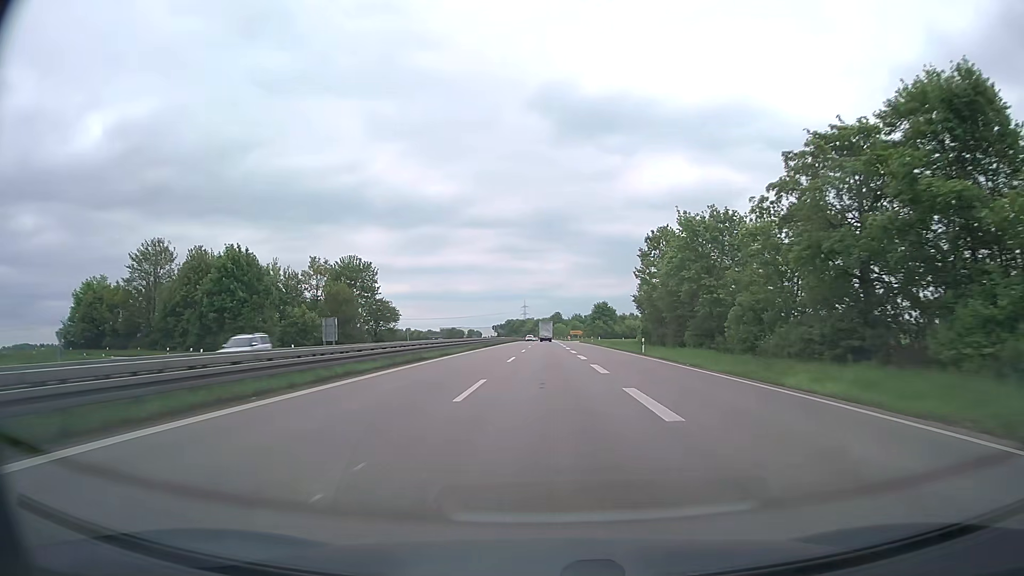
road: trunk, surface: asphalt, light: Day
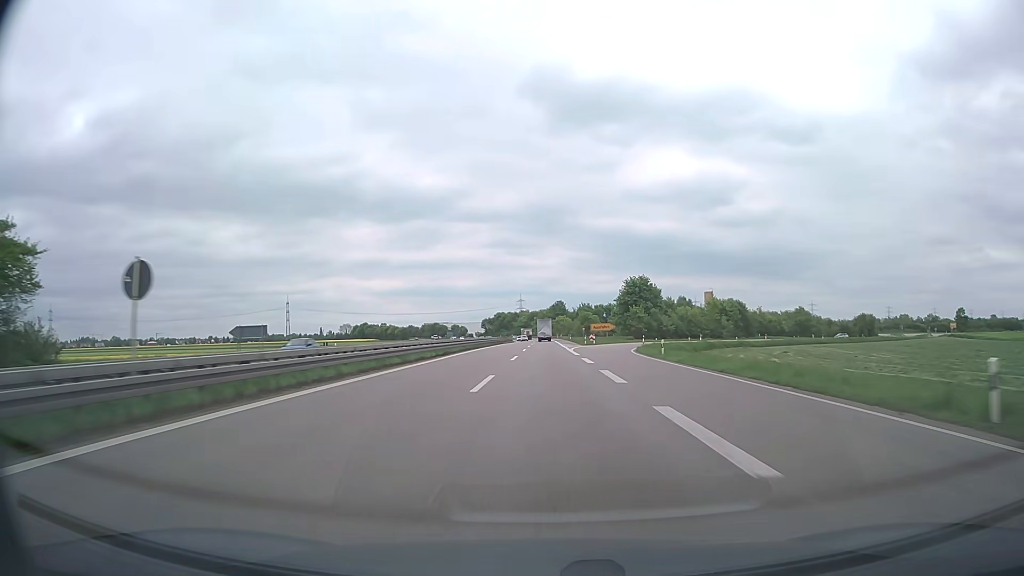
(0.0, +87.7) m; 0°
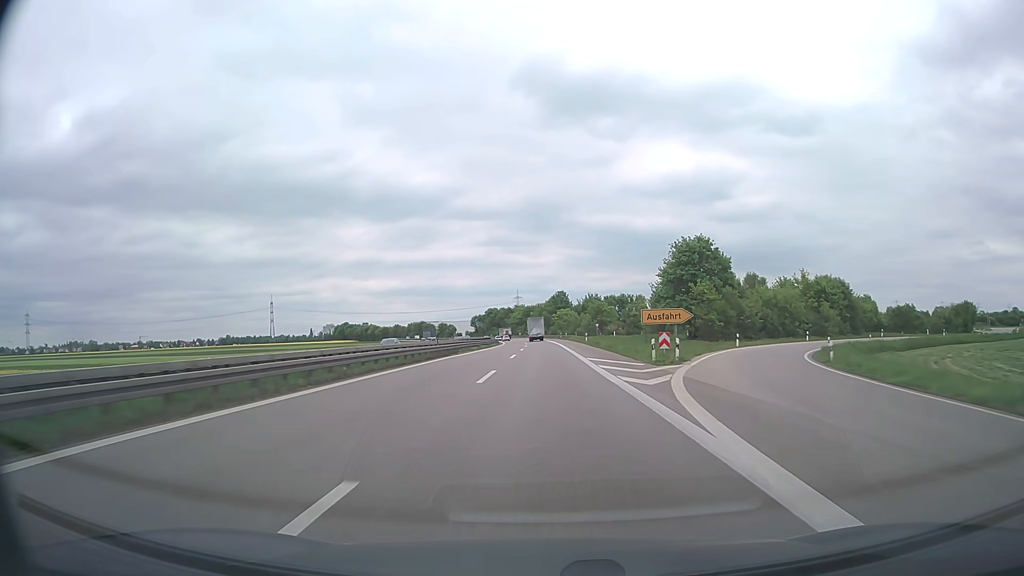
(0.0, +51.2) m; 0°
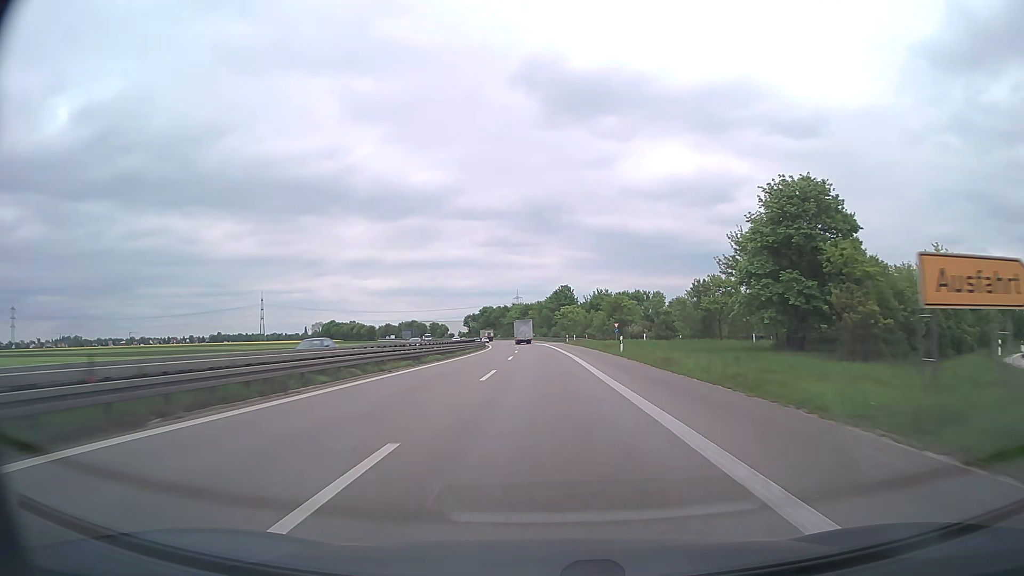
(0.0, +33.7) m; 0°
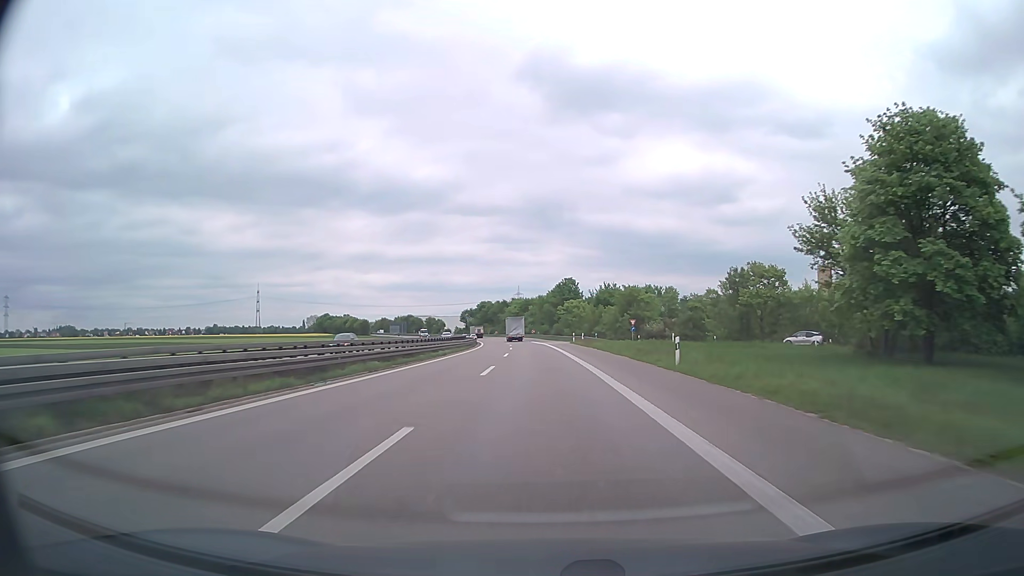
(0.0, +16.8) m; 0°
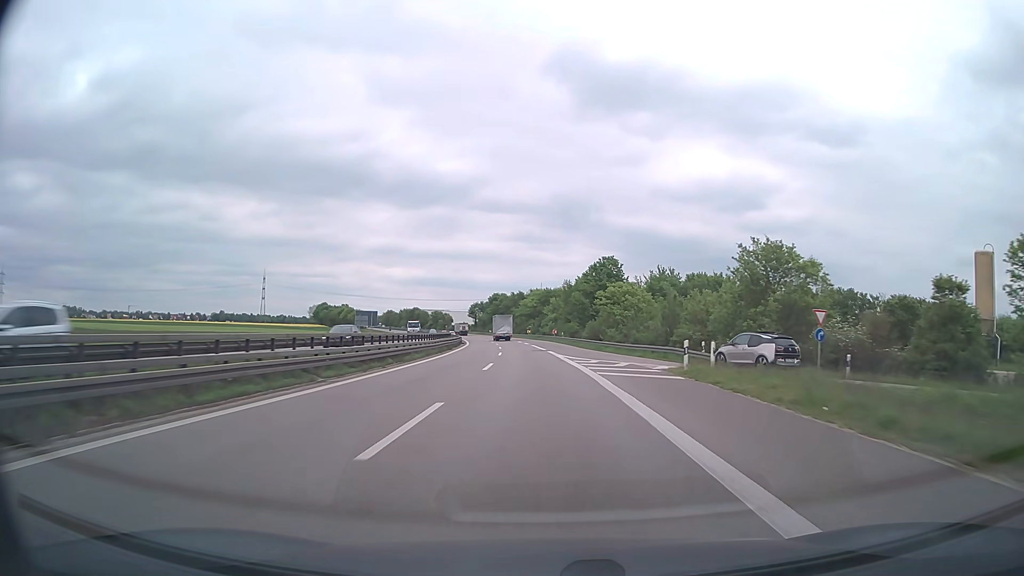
(-0.7, +50.5) m; -2°
(0, +10) (0, +20) (0, +30) (-1, +40) (-2, +50) (-2, +60) (-3, +70) (-4, +80) (-5, +90) (-6, +100) m
